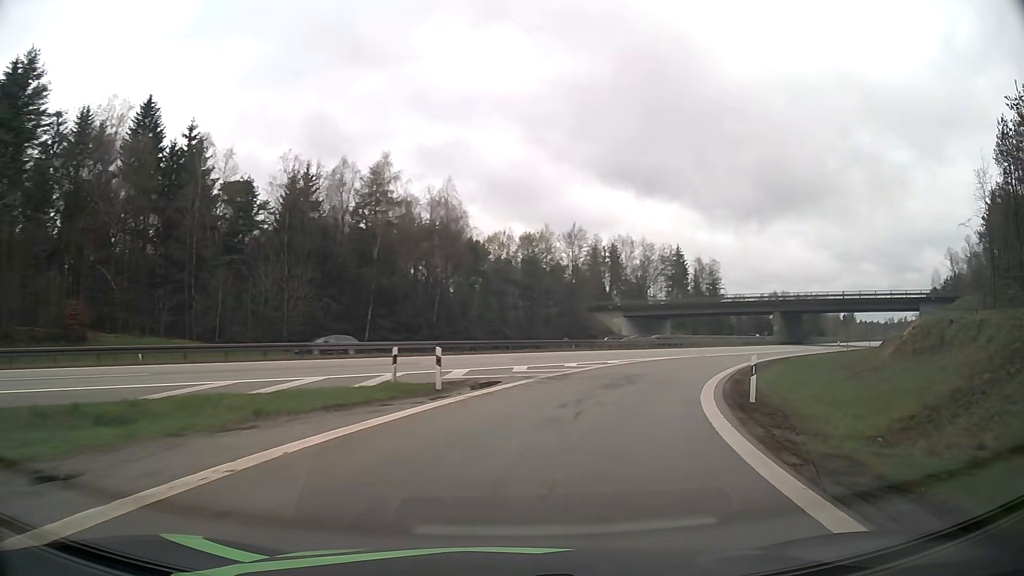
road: motorway_link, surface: asphalt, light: Day
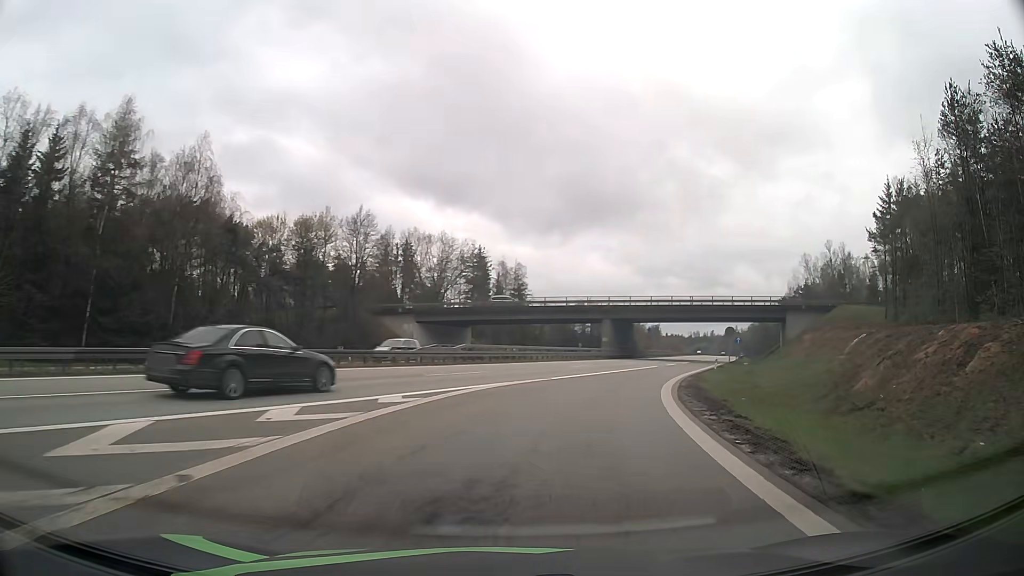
(+2.7, +17.6) m; +17°
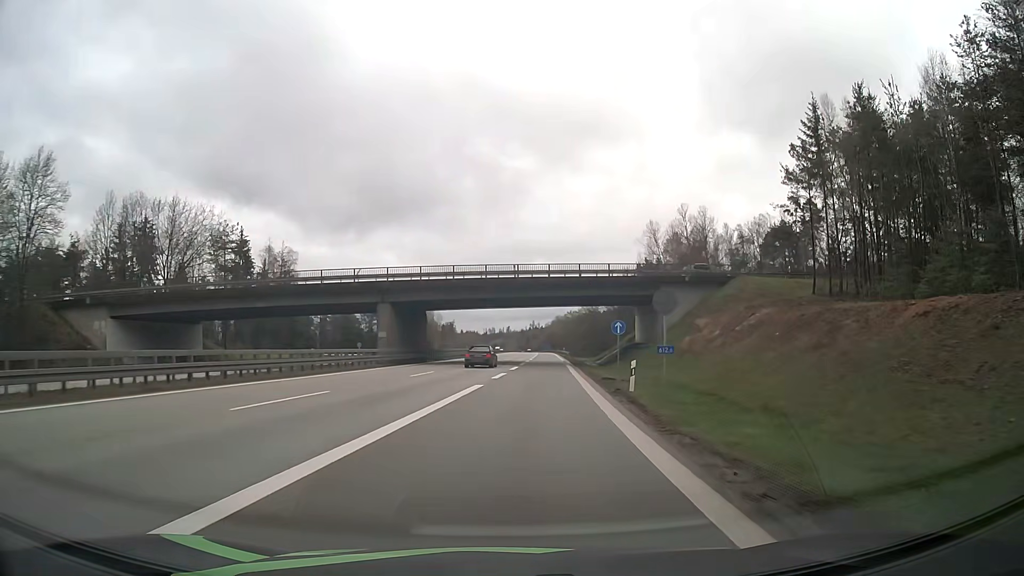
(+5.4, +28.3) m; +18°
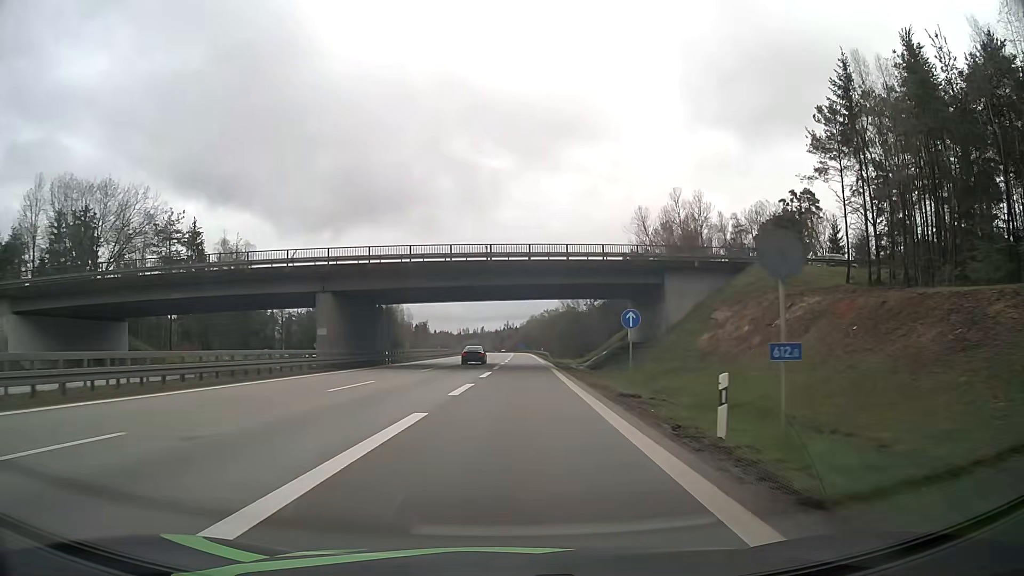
(+0.3, +10.5) m; +2°
(0, +10) (0, +20) (+1, +30) (+1, +40) (+1, +50) (+2, +60) (+1, +70) (+2, +80) (+2, +90) (+2, +100) m
